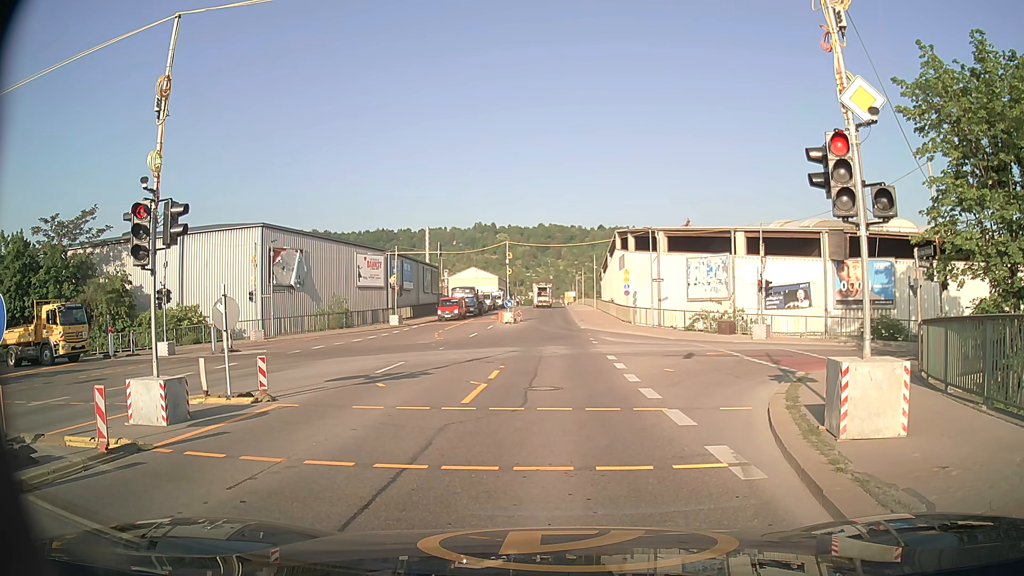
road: secondary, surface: asphalt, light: Day
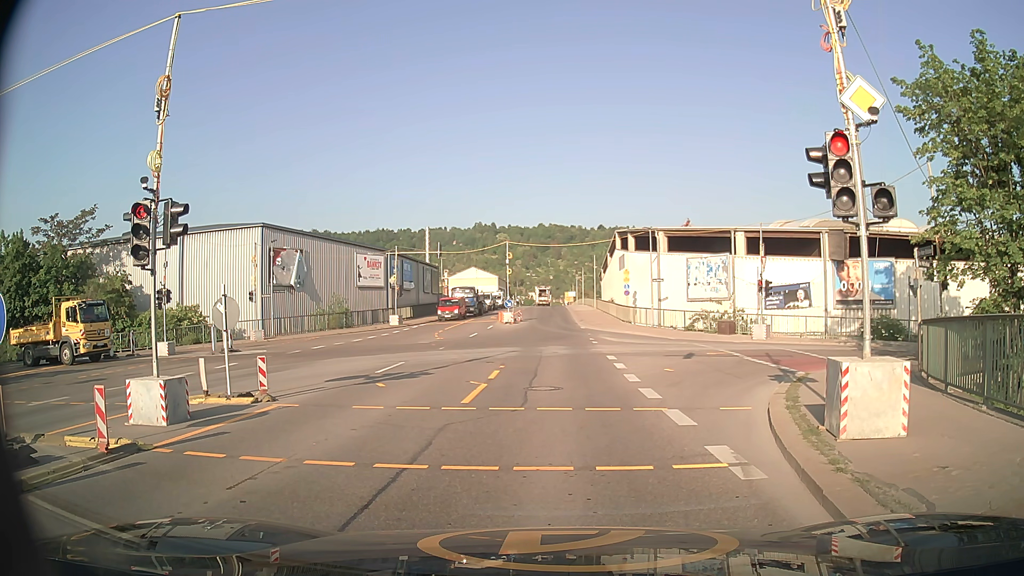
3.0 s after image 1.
(0.0, 0.0) m; 0°
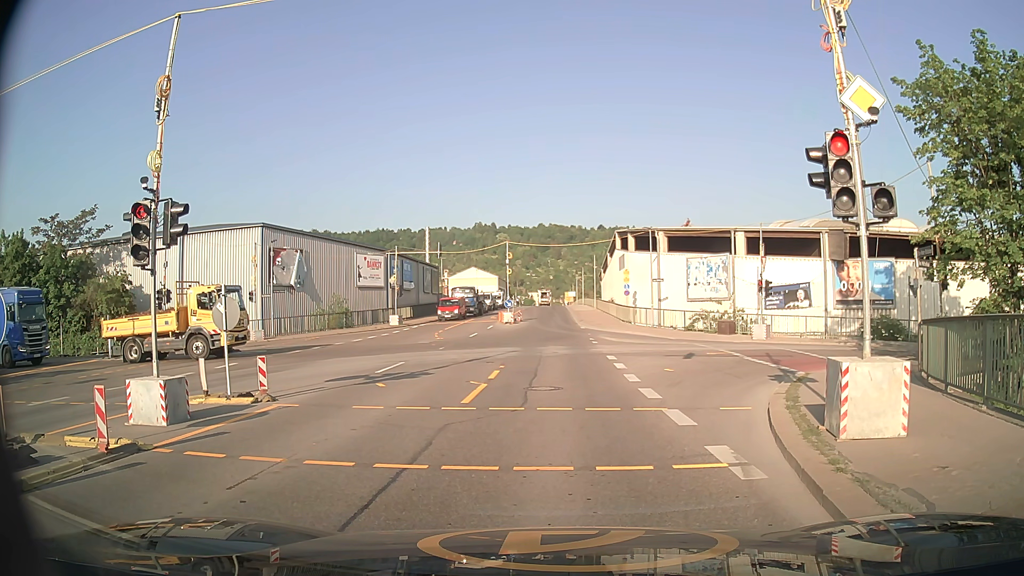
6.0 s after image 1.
(0.0, 0.0) m; 0°
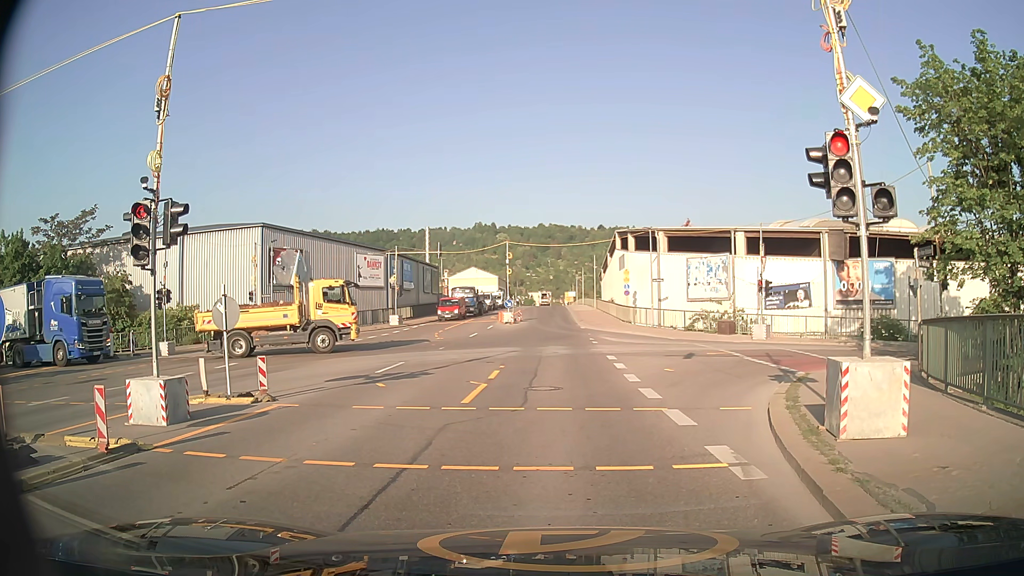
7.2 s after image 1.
(0.0, 0.0) m; 0°
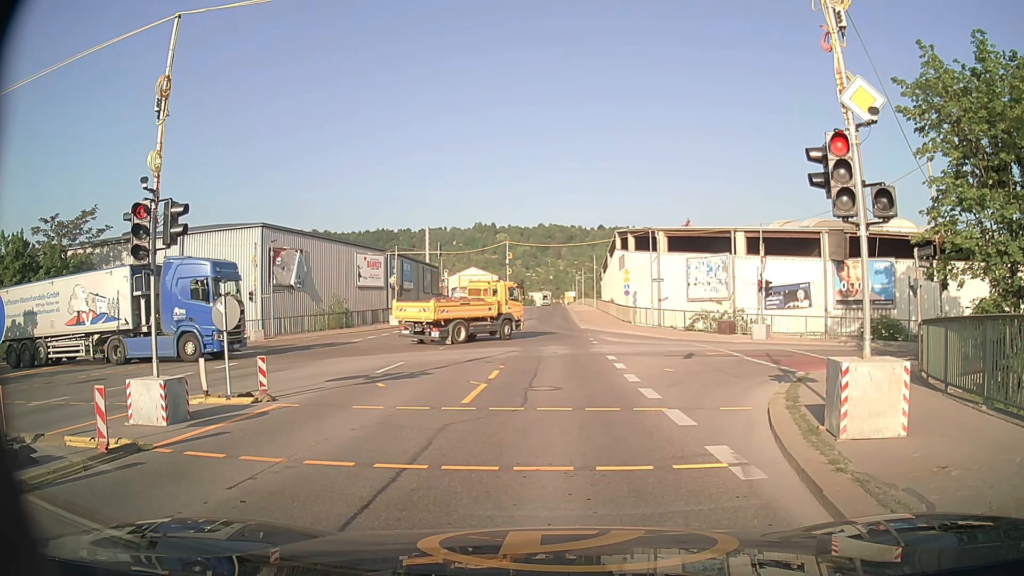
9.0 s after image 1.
(0.0, 0.0) m; 0°
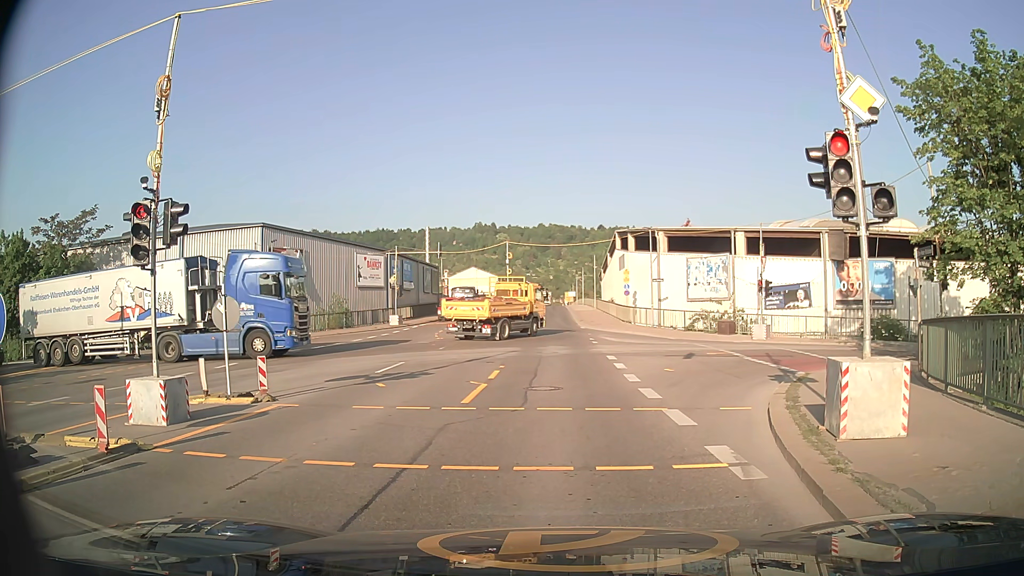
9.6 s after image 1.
(0.0, 0.0) m; 0°
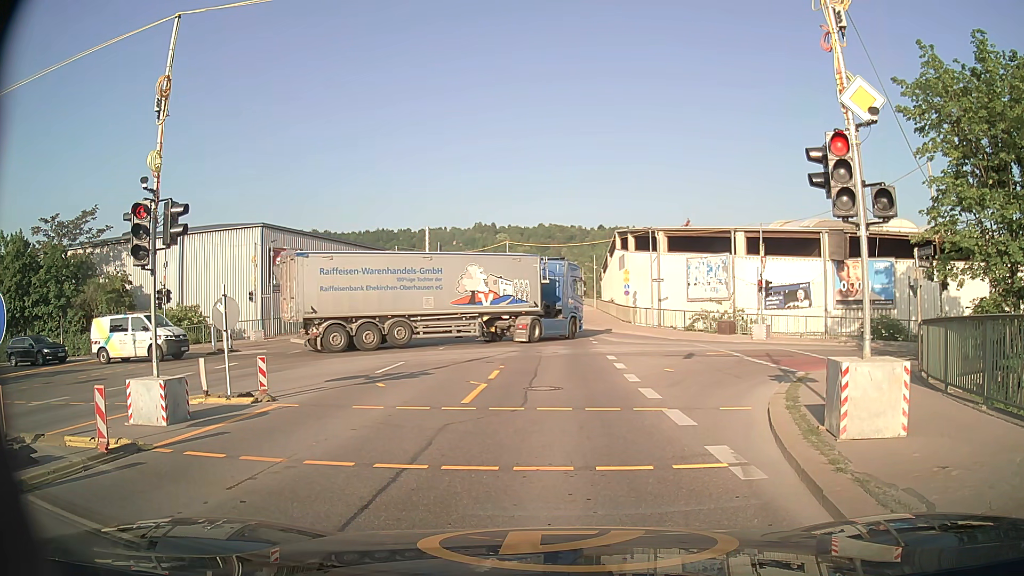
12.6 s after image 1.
(0.0, 0.0) m; 0°
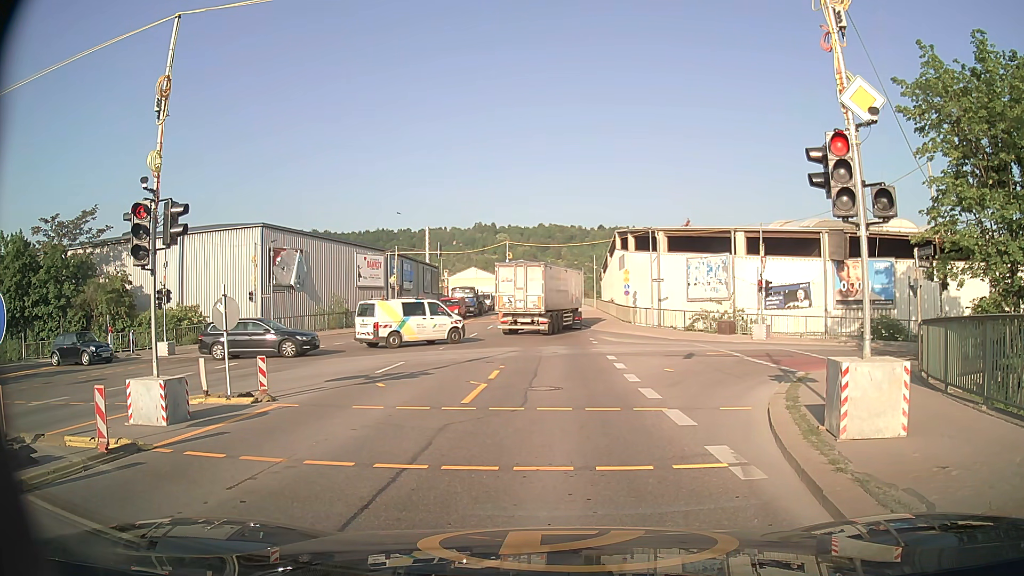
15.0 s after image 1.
(0.0, 0.0) m; 0°
(0, +10) (0, +20) (0, +30) (0, +40) (0, +50) (+1, +60) (+1, +70) (+1, +80) (+1, +90) (+1, +100) m
